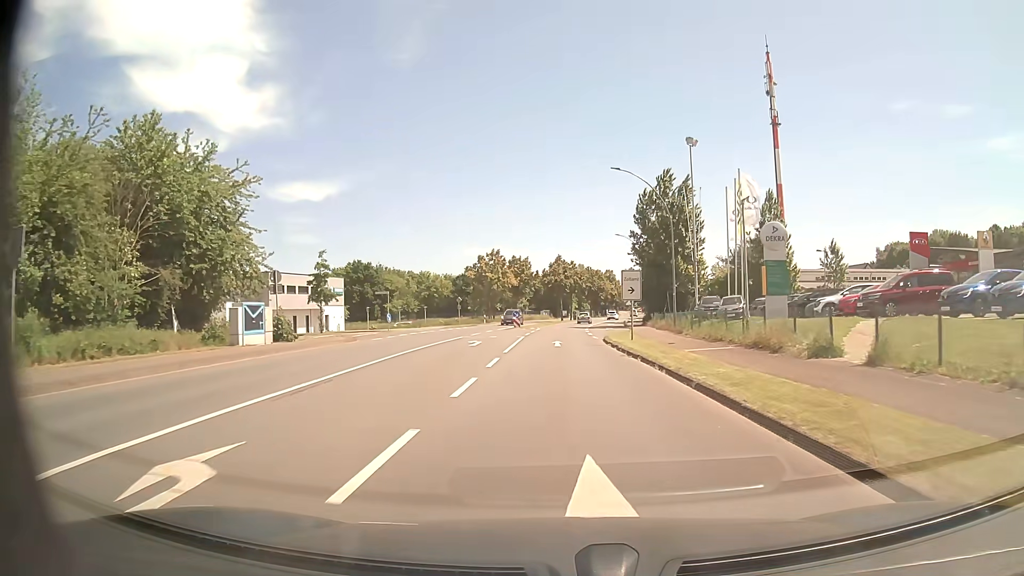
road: primary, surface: asphalt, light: Day
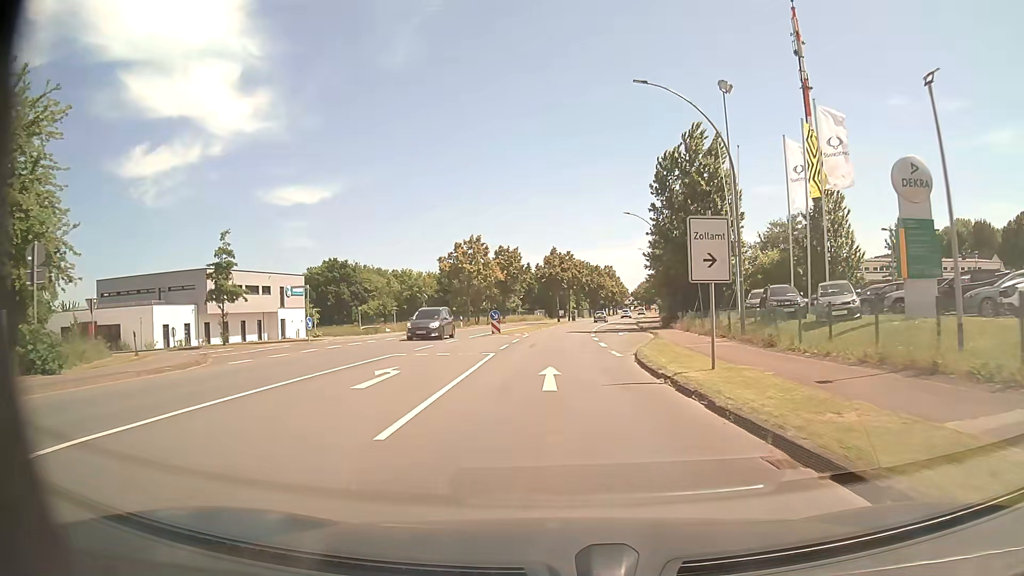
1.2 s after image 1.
(+0.1, +15.6) m; 0°
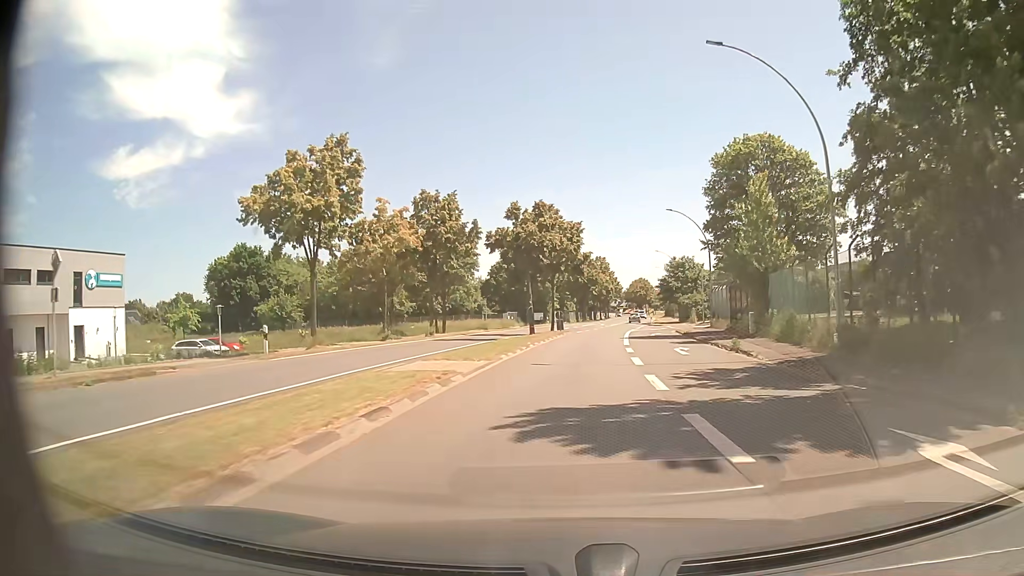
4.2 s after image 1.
(+0.4, +38.9) m; +2°
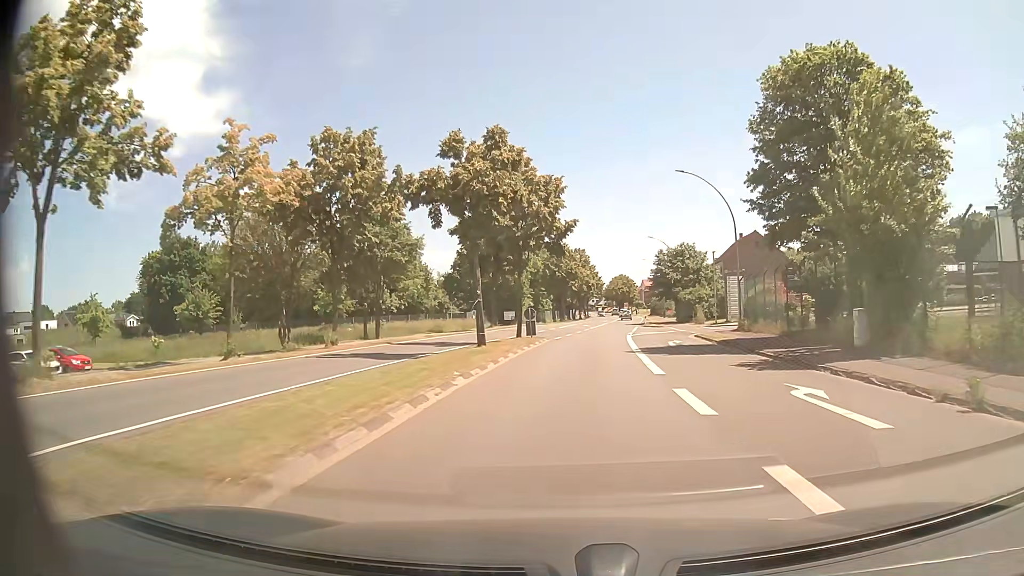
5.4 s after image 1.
(+0.2, +15.5) m; +2°
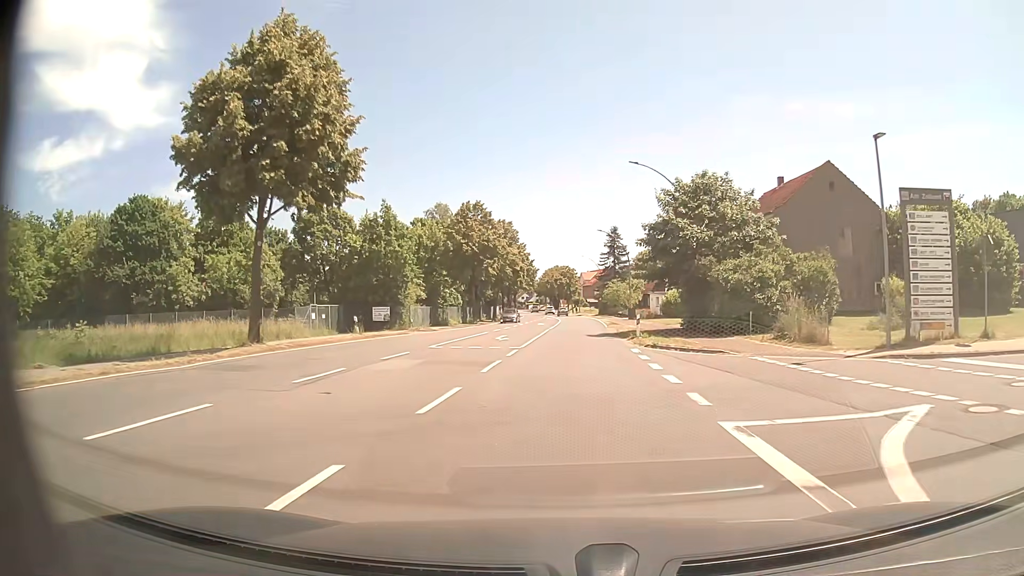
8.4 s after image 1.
(+1.7, +38.8) m; +5°
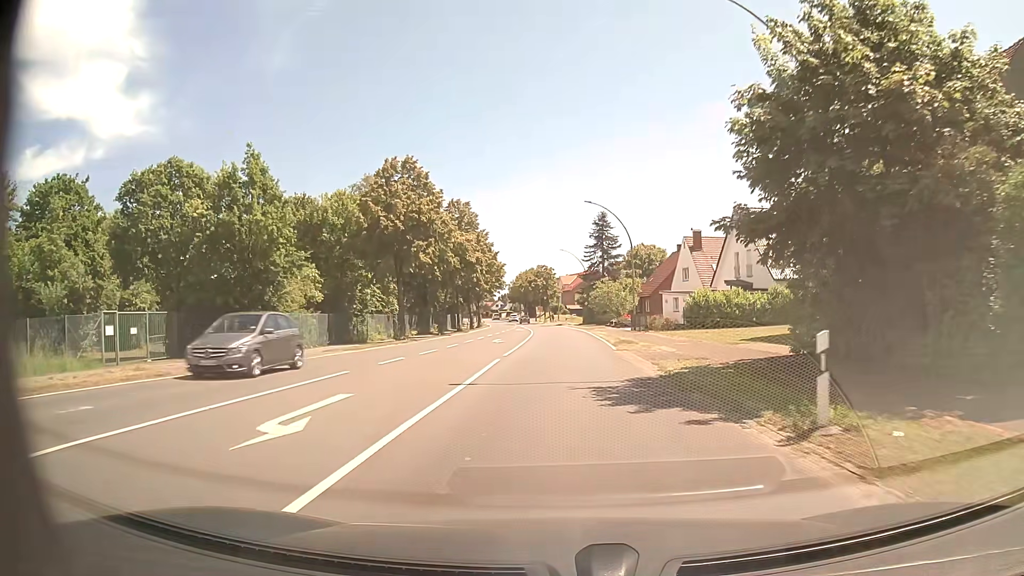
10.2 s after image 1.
(+0.6, +23.4) m; +2°
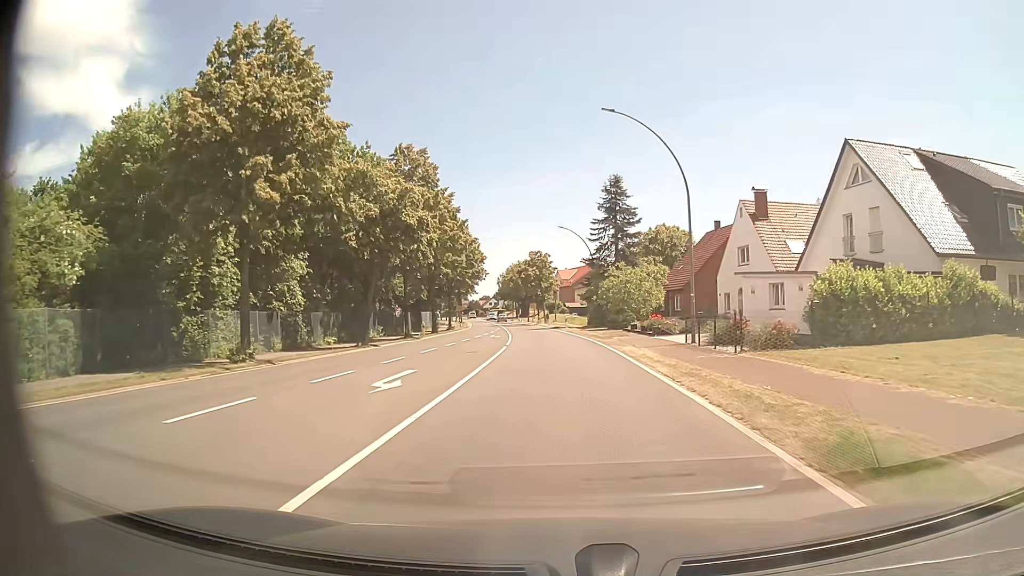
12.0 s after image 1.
(0.0, +23.3) m; 0°
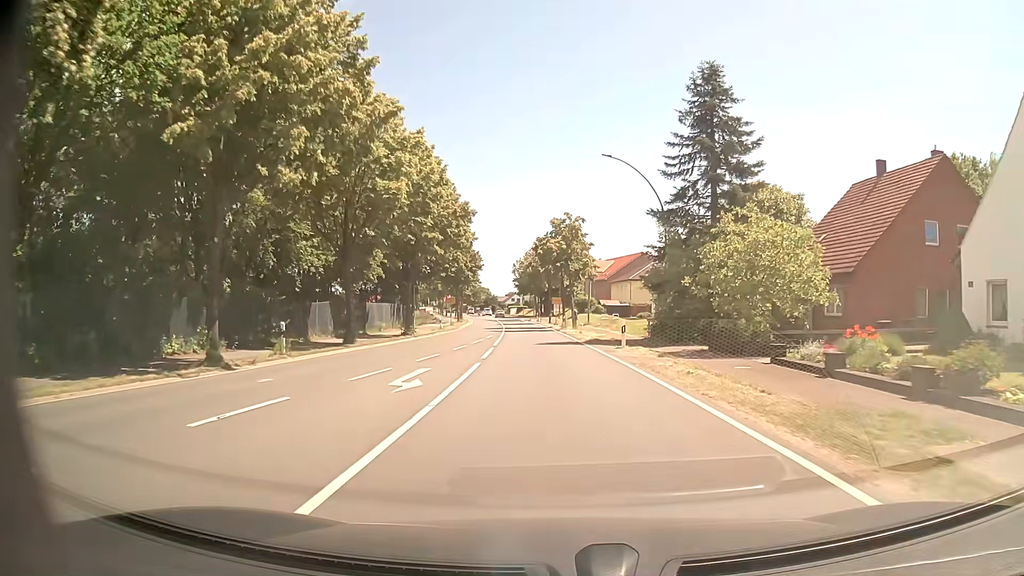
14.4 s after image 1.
(-0.7, +31.0) m; -3°
(0, +10) (0, +20) (-1, +30) (-1, +40) (-2, +50) (-3, +60) (-4, +70) (-4, +80) (-5, +90) (-7, +100) m
